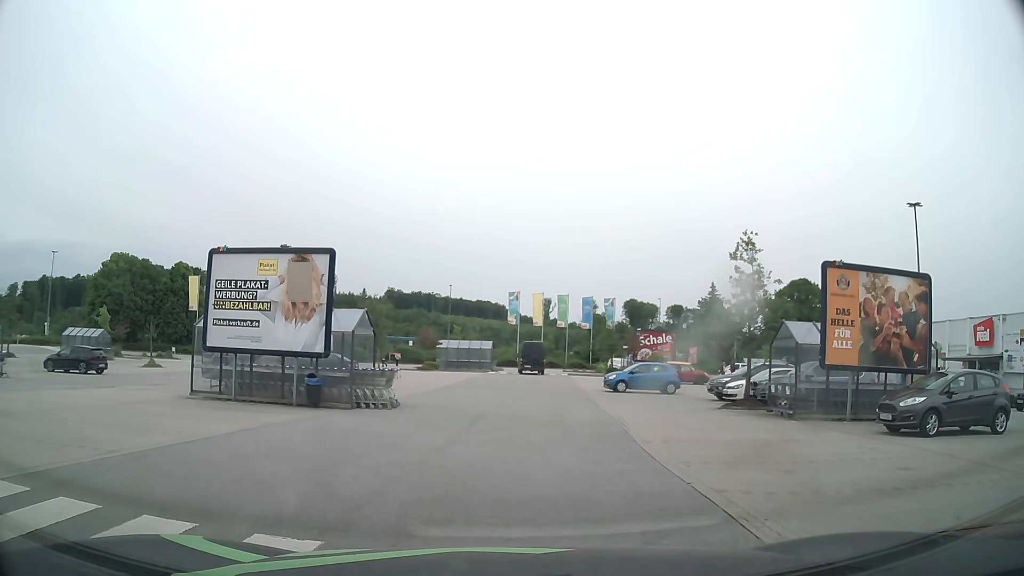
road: service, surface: asphalt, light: Day
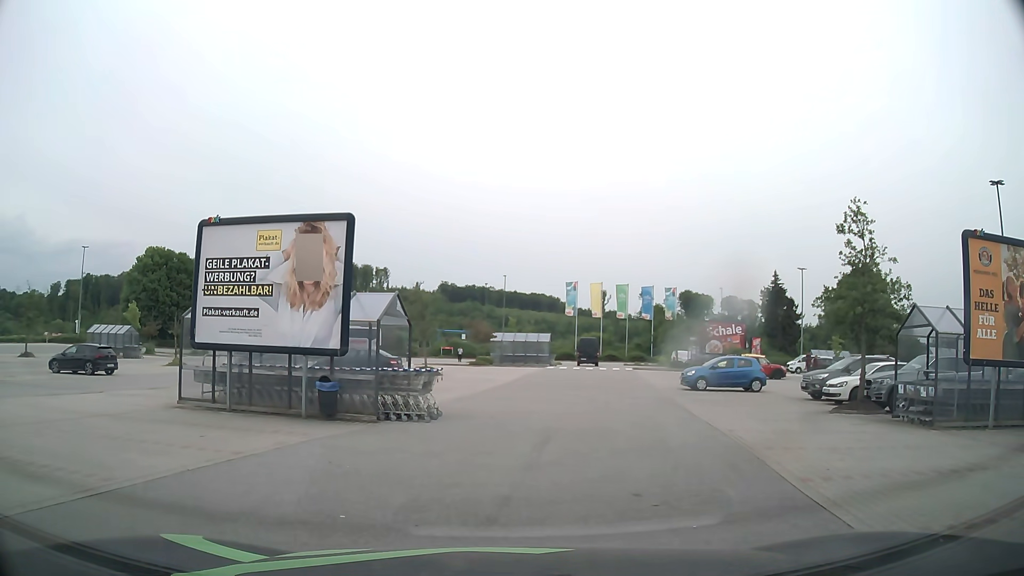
(0.0, +4.3) m; -2°
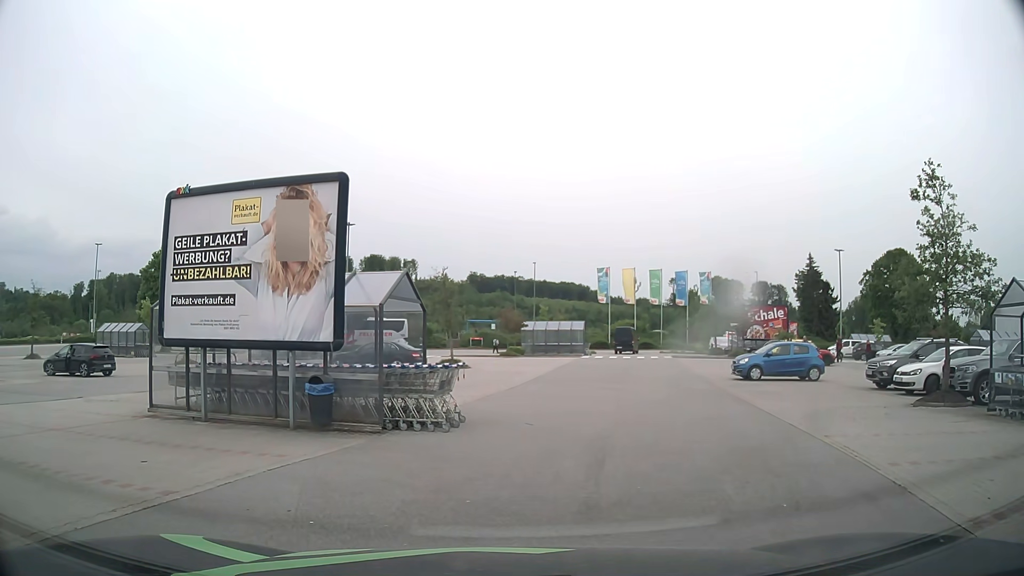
(0.0, +2.9) m; -3°
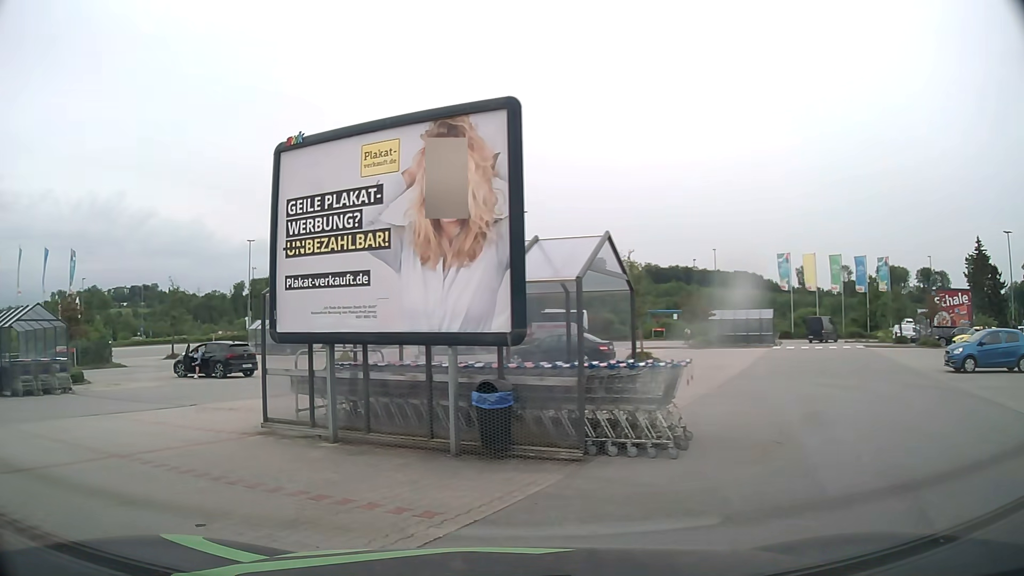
(-0.3, +3.3) m; -16°
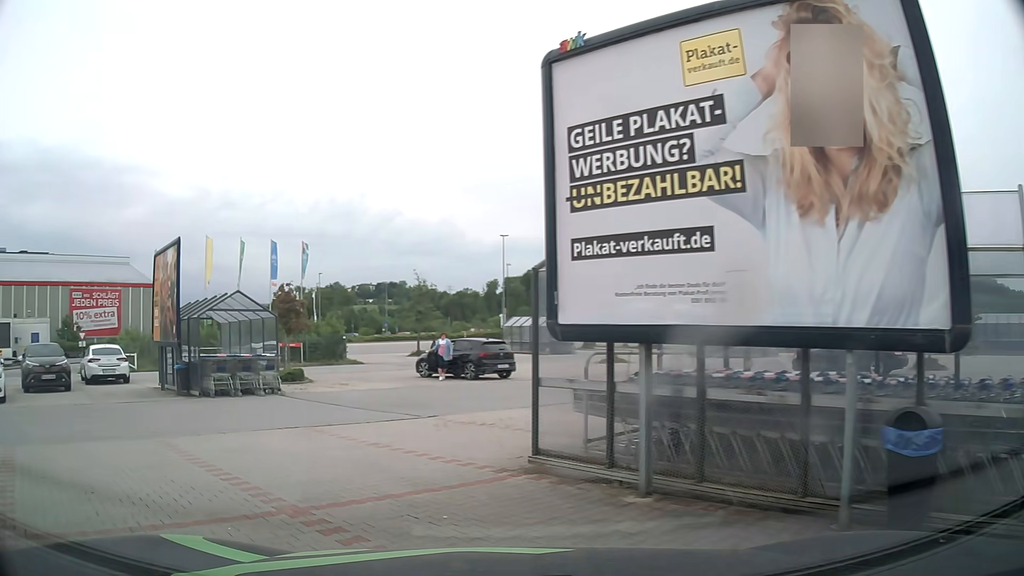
(-0.6, +3.2) m; -21°
